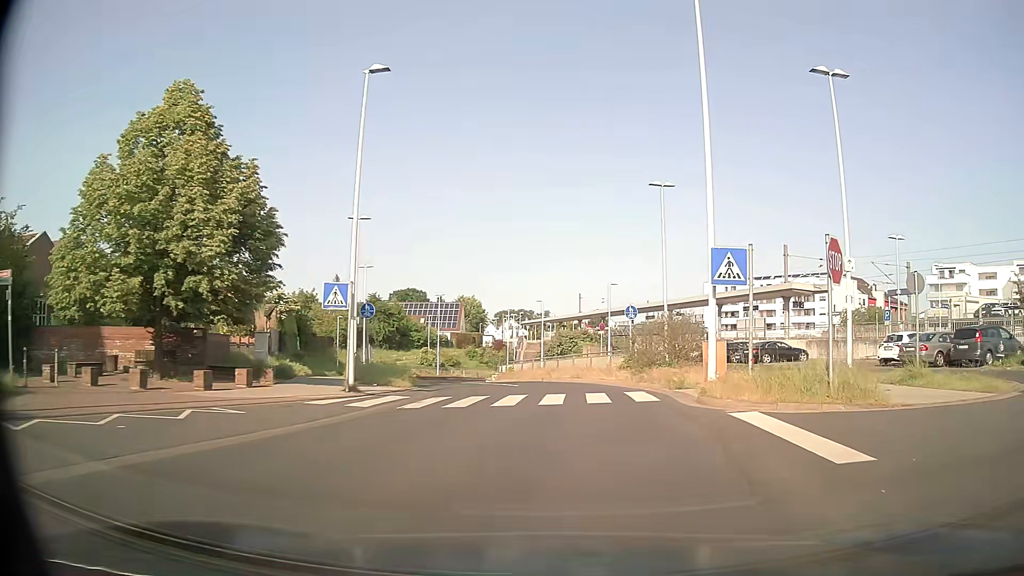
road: tertiary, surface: asphalt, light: Day
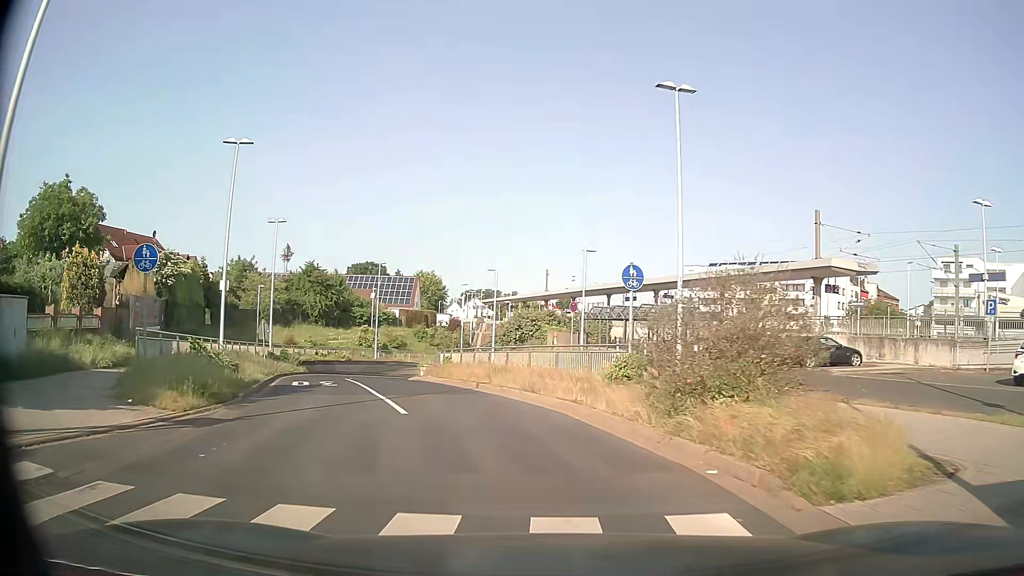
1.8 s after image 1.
(+0.8, +12.9) m; +2°
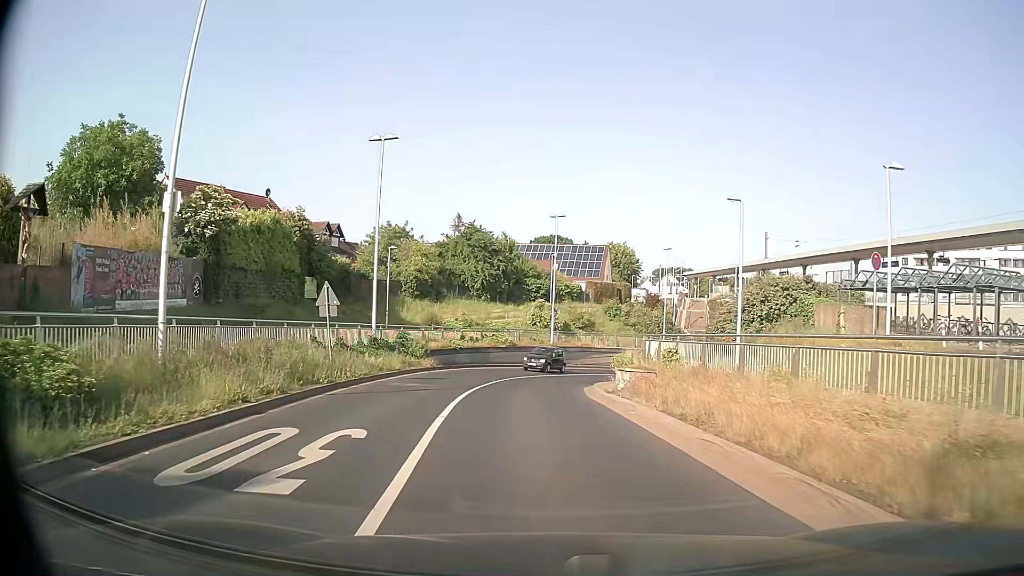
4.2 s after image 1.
(-2.7, +16.8) m; -16°
(0, +10) (0, +20) (0, +30) (+3, +40) (+7, +48) (+14, +56) (+23, +61) (+32, +65) (+41, +67) (+51, +65) m
